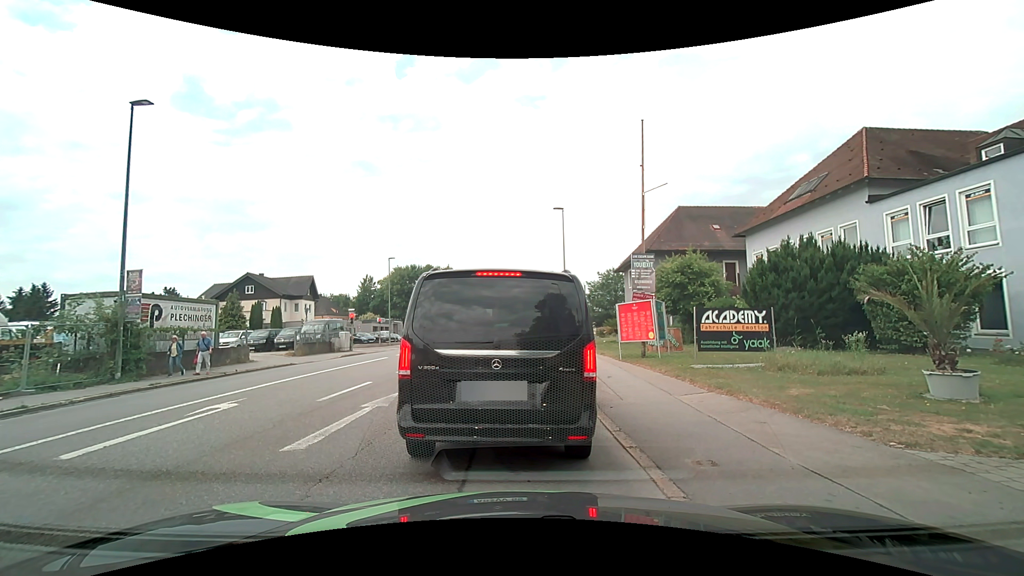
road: tertiary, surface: asphalt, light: Day
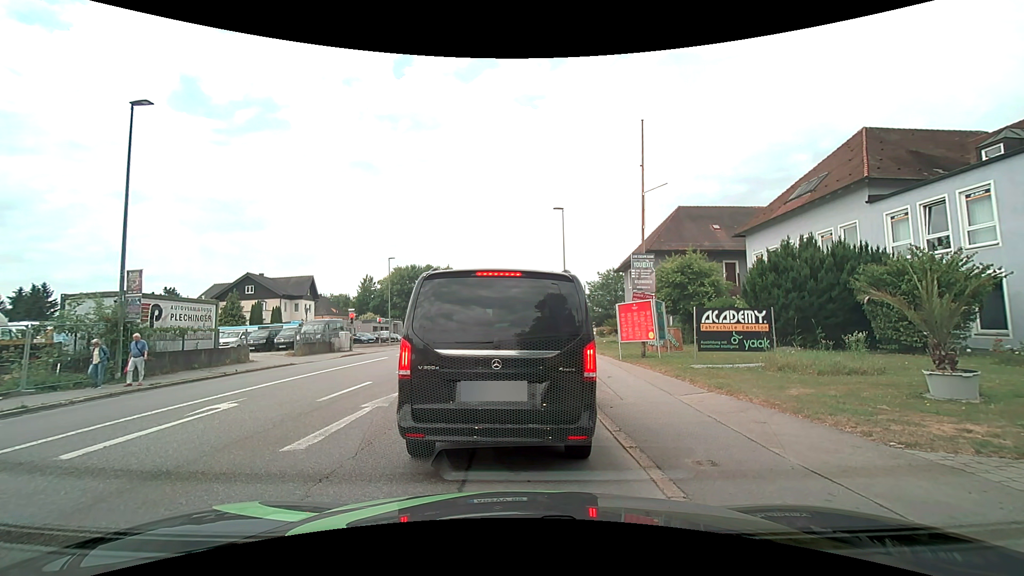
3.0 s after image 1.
(0.0, 0.0) m; 0°
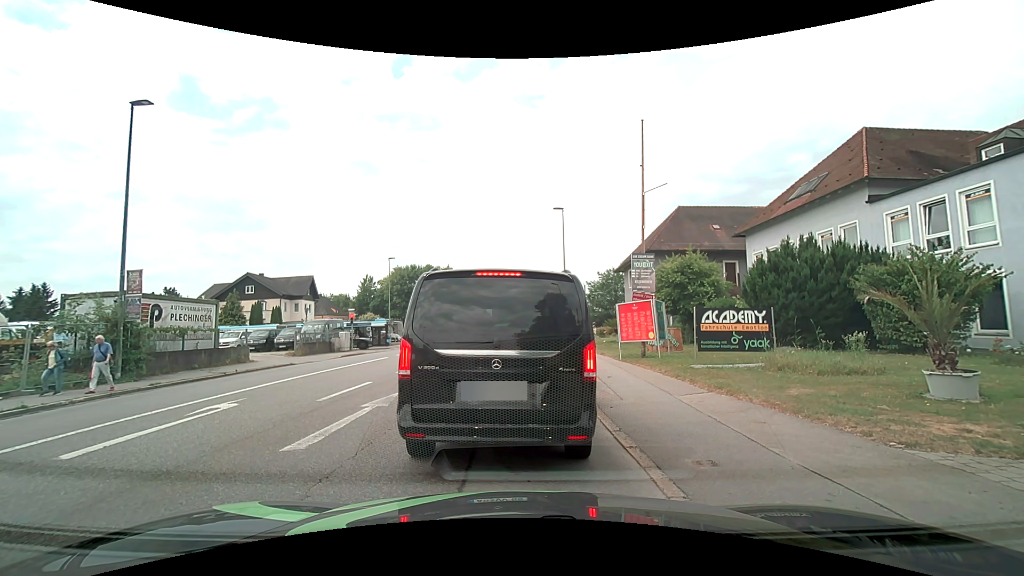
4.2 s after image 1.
(0.0, 0.0) m; 0°
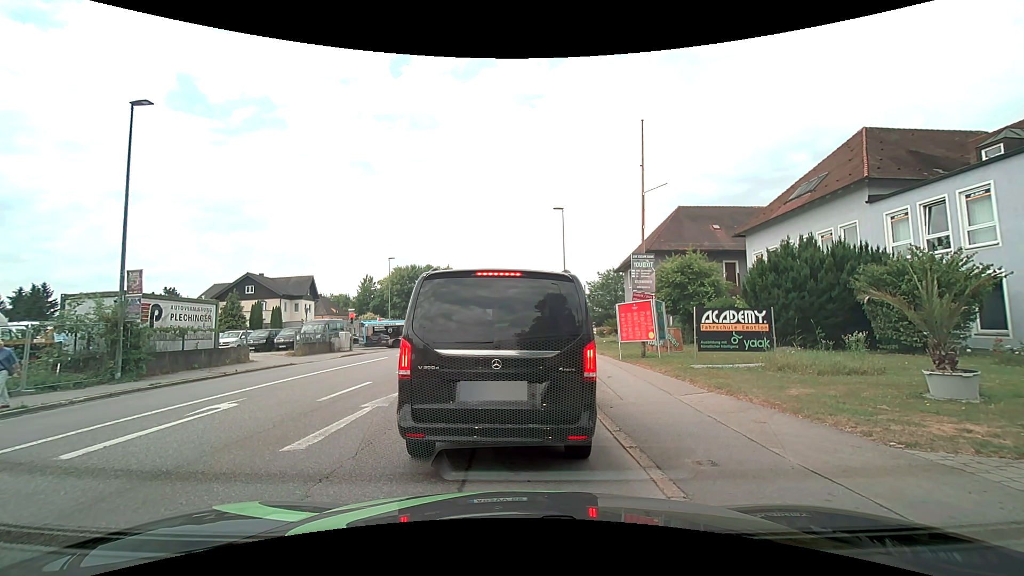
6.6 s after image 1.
(0.0, 0.0) m; 0°
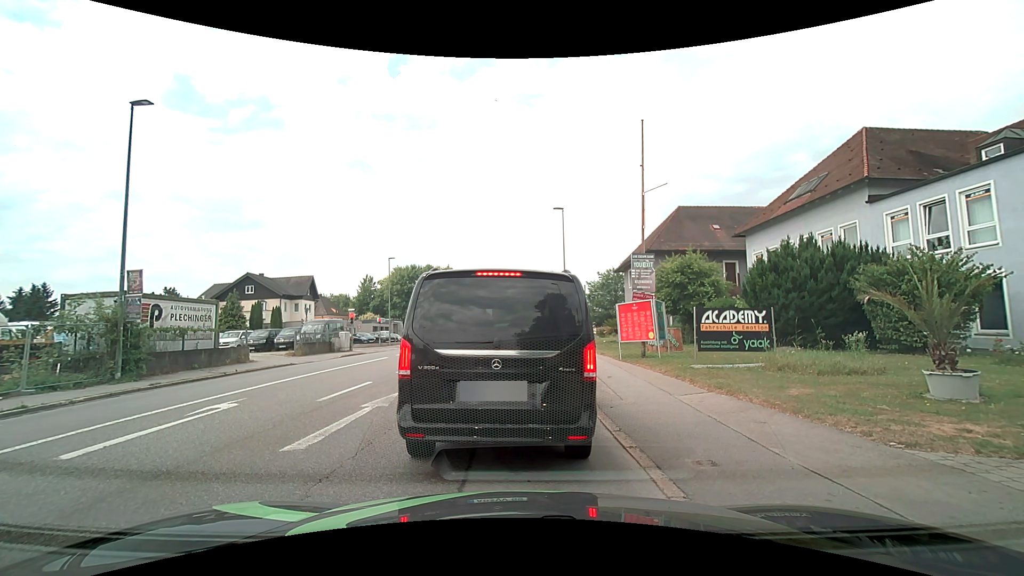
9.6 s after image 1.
(0.0, 0.0) m; 0°
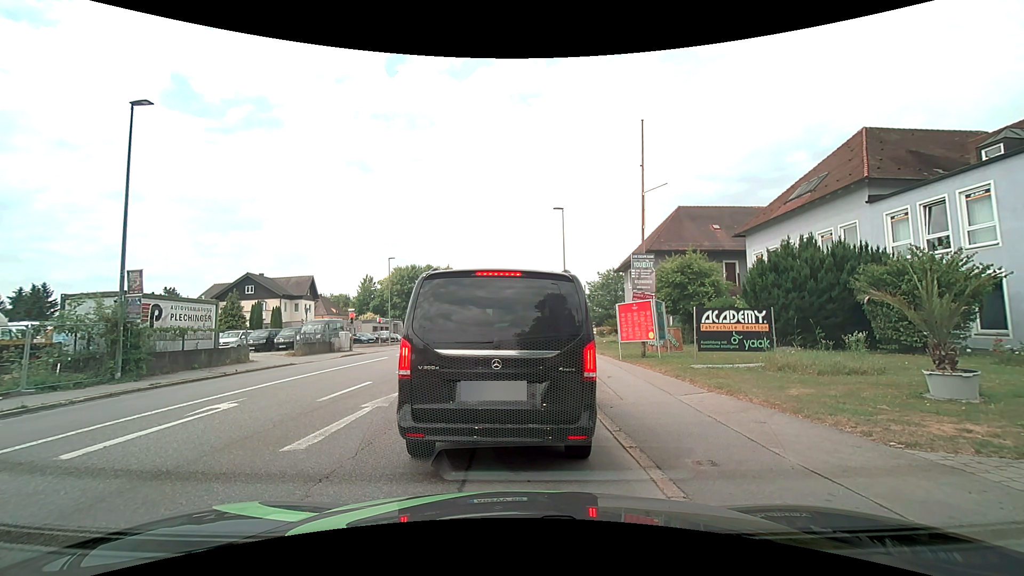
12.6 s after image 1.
(0.0, 0.0) m; 0°
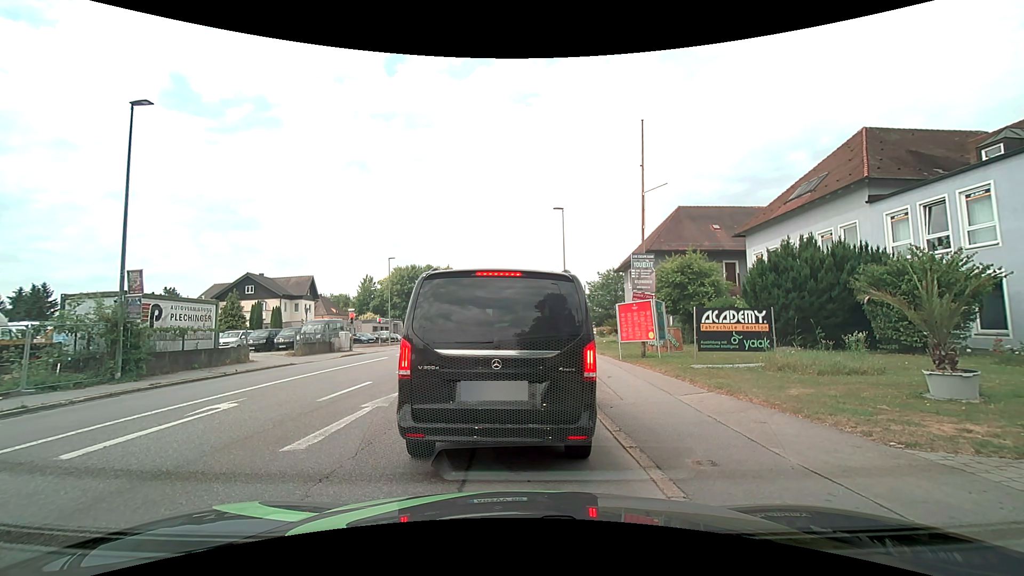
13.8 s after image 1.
(0.0, 0.0) m; 0°
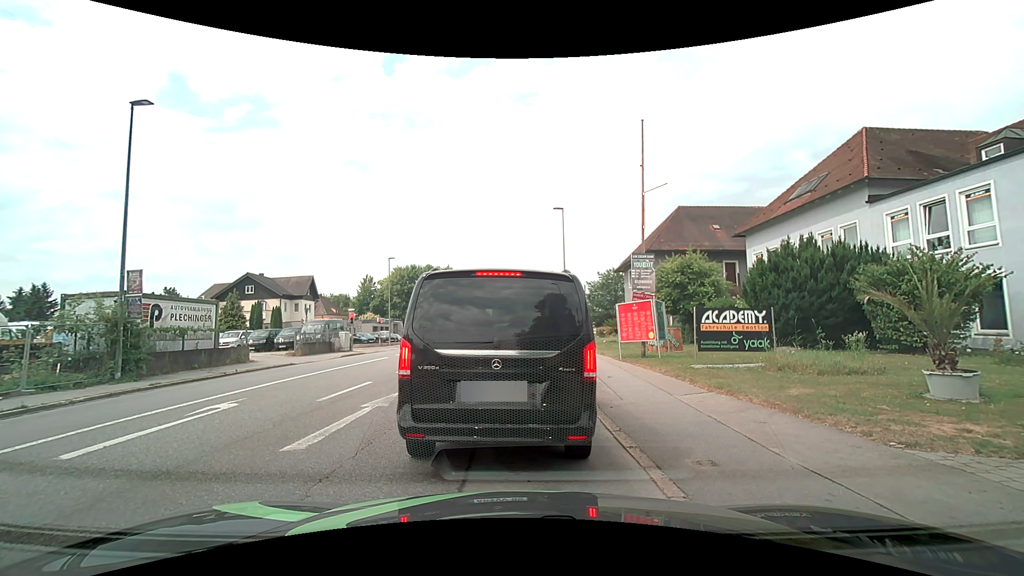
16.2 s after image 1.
(0.0, 0.0) m; 0°
